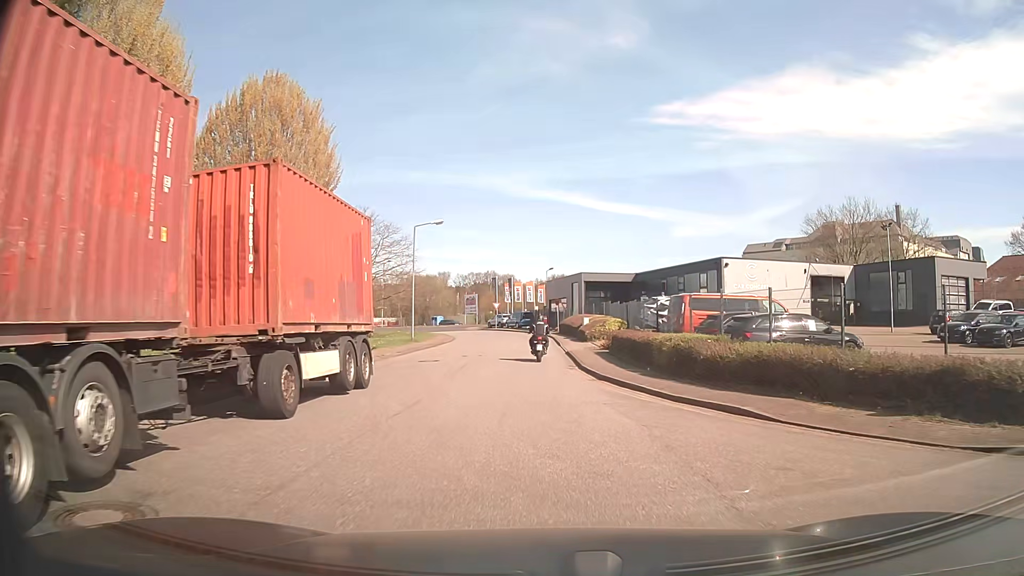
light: Day
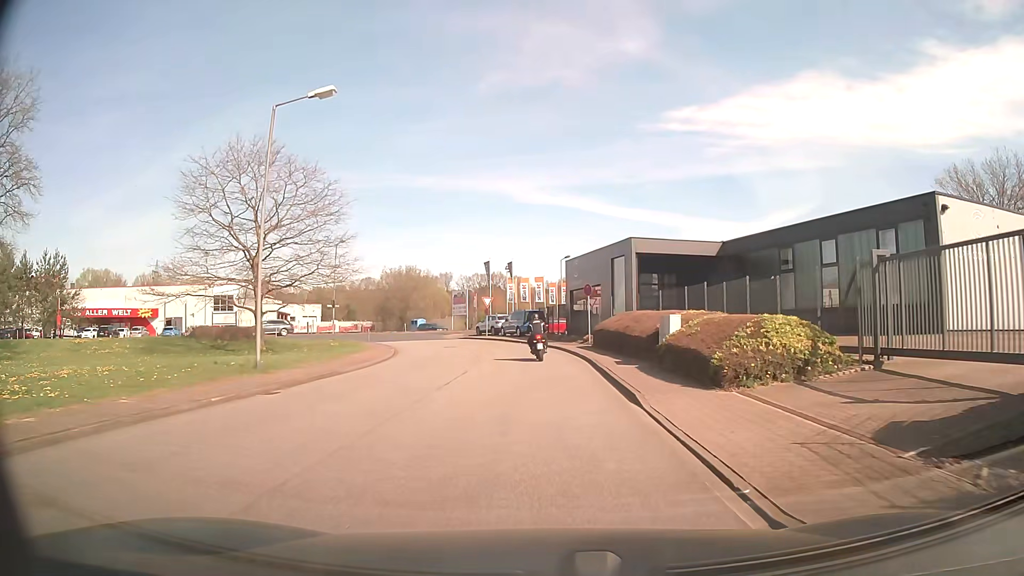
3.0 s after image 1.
(-0.4, +27.0) m; -1°
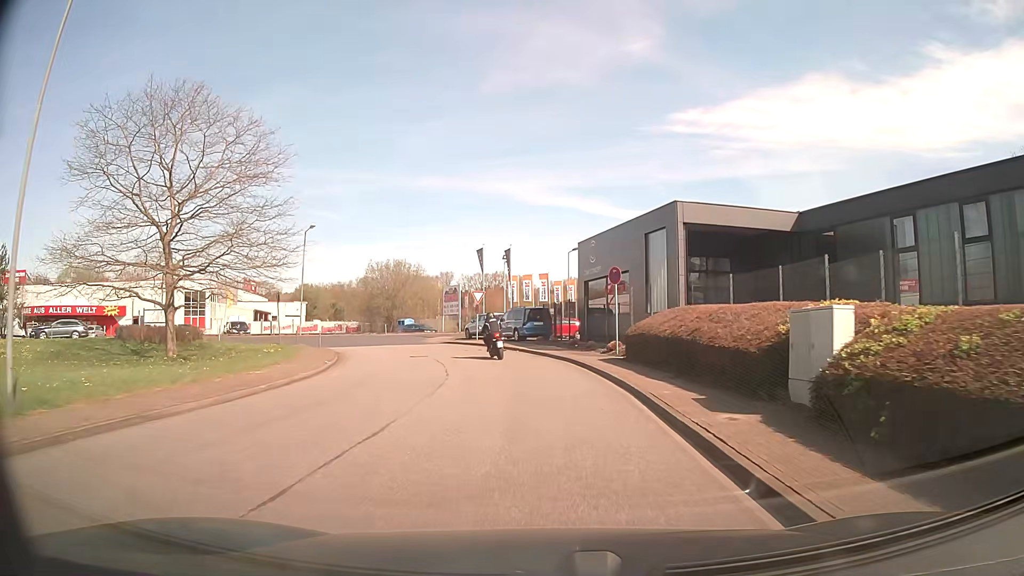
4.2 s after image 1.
(0.0, +10.4) m; 0°
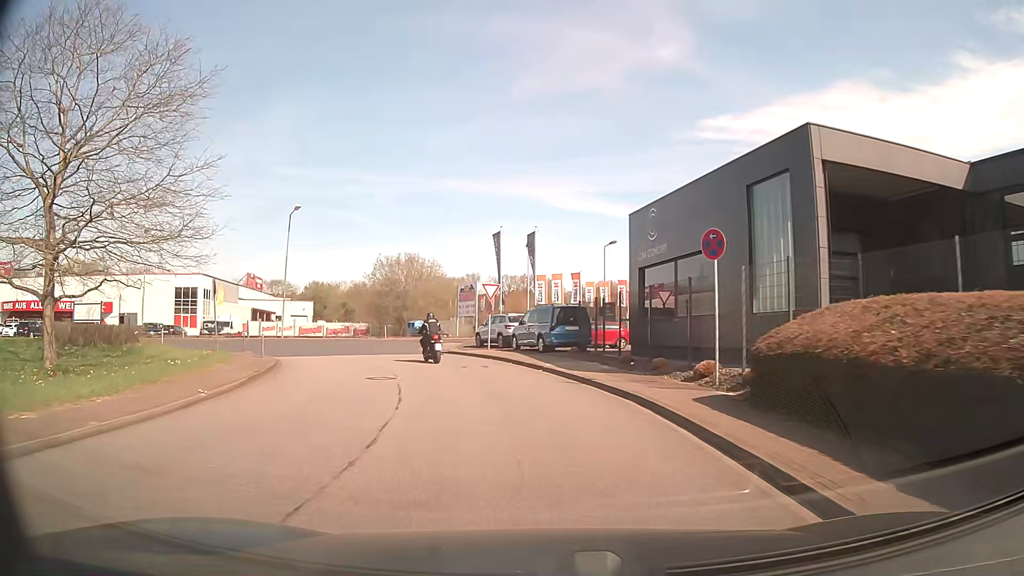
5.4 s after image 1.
(-0.1, +10.0) m; -2°
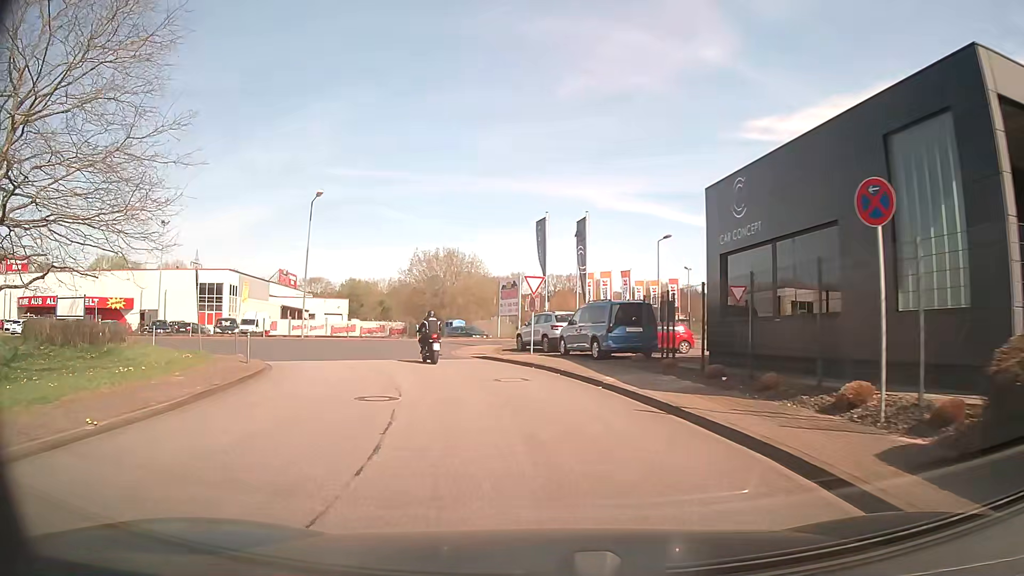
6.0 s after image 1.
(-0.2, +4.8) m; -4°
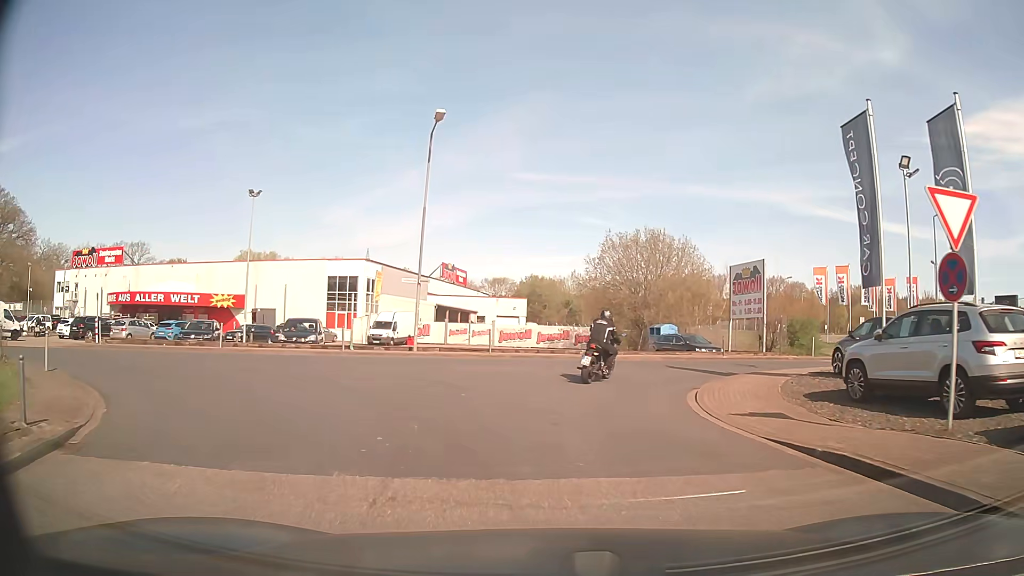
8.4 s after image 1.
(-2.4, +17.1) m; -16°
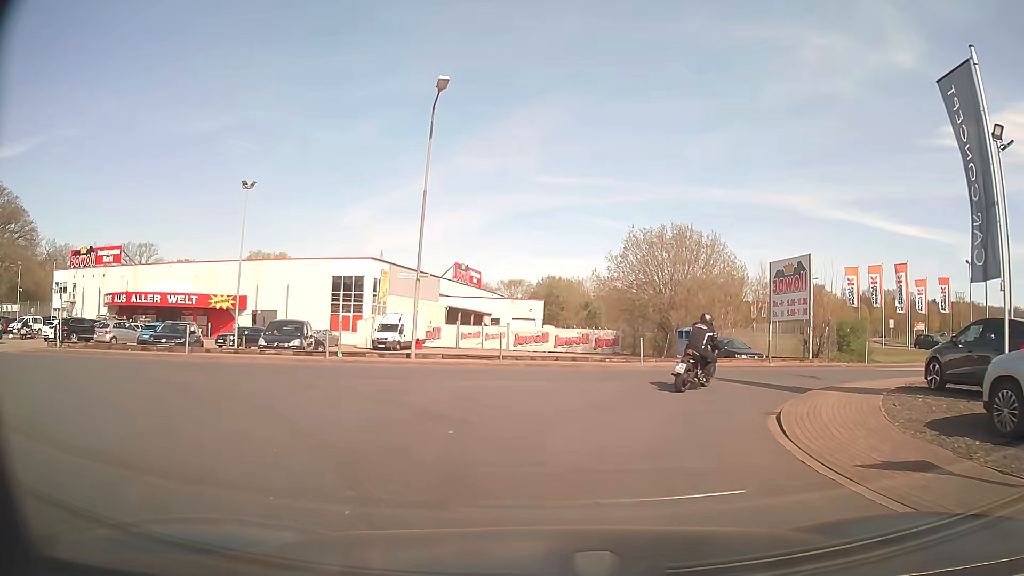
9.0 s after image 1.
(0.0, +3.9) m; -1°
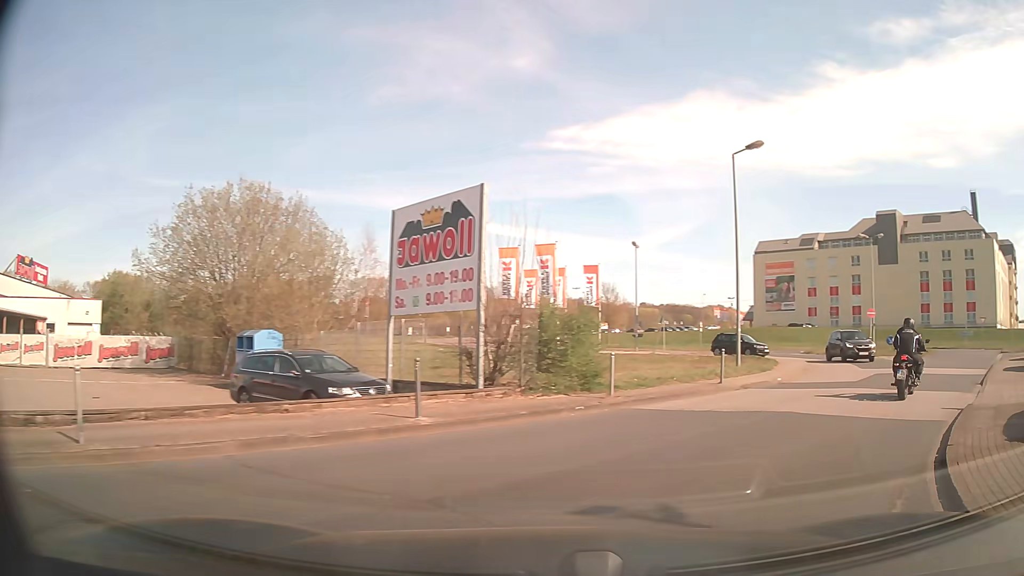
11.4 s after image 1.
(+3.2, +14.9) m; +35°
